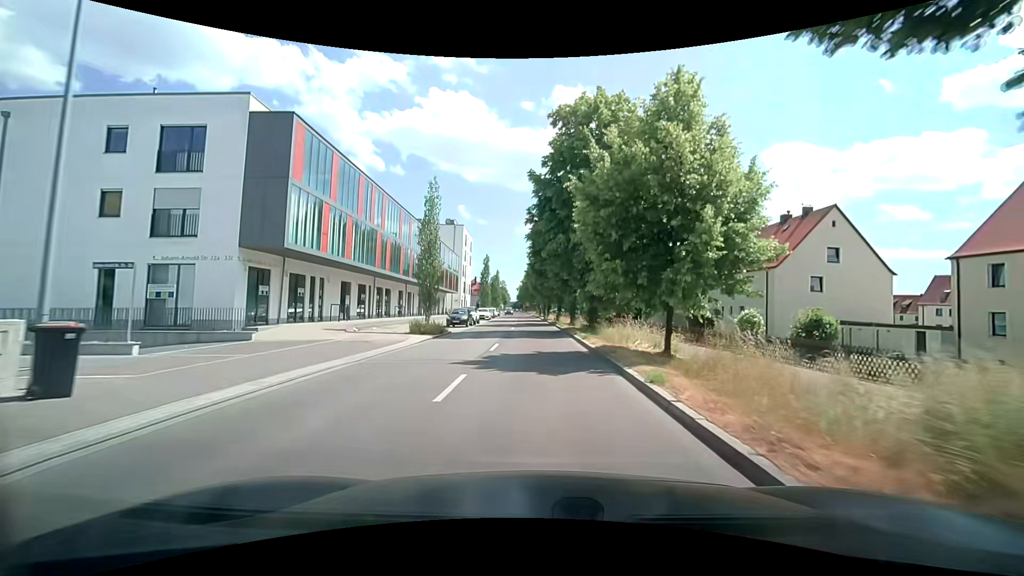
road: secondary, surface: asphalt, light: Day
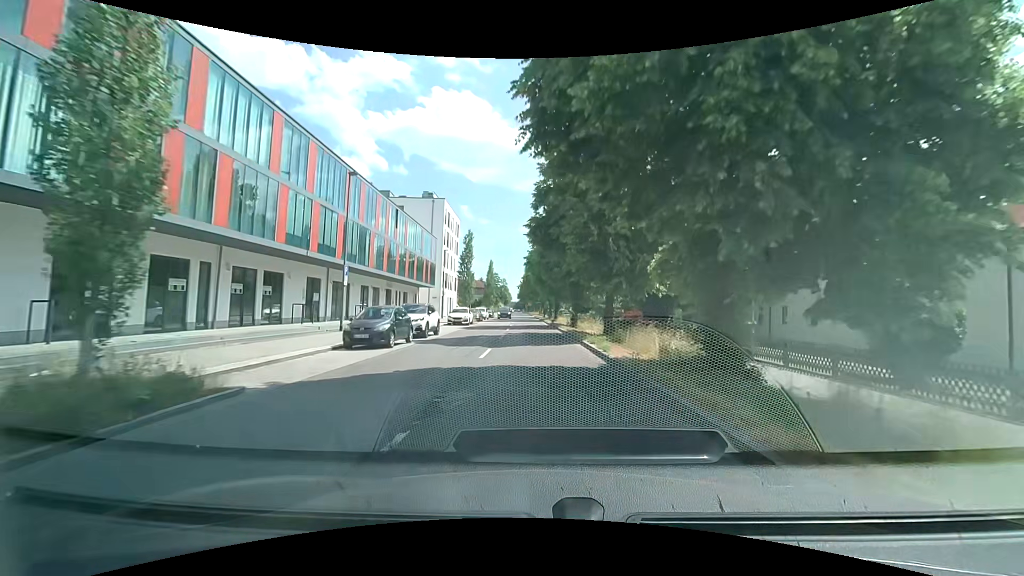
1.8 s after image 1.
(+0.1, +21.0) m; 0°
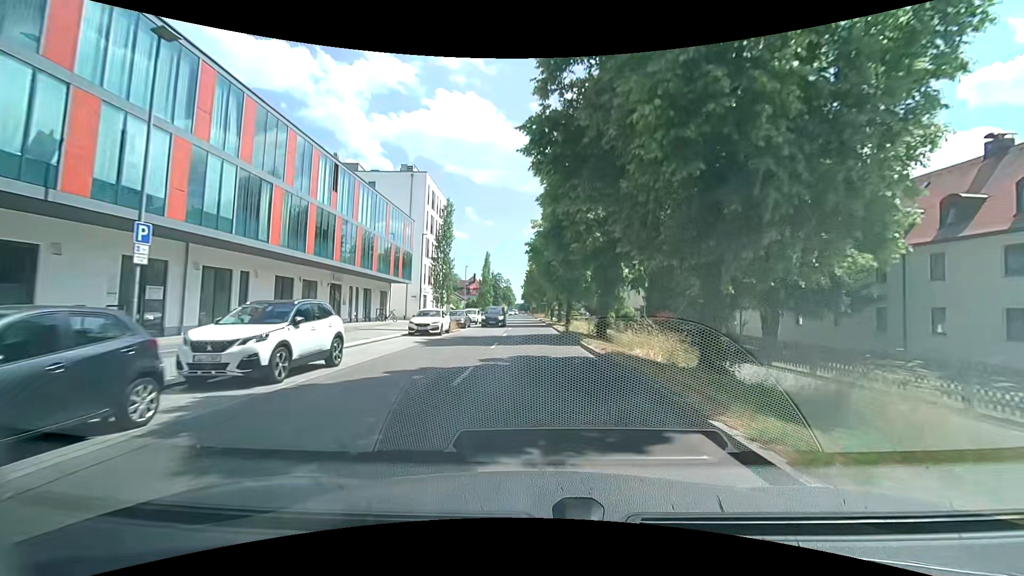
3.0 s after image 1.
(-0.1, +13.9) m; 0°
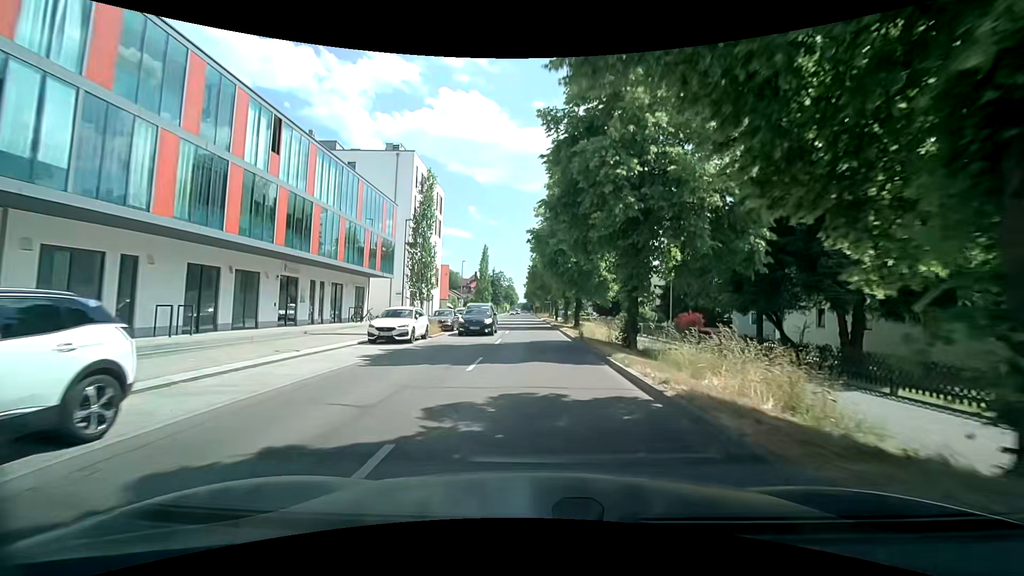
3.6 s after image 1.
(-0.1, +6.9) m; -2°
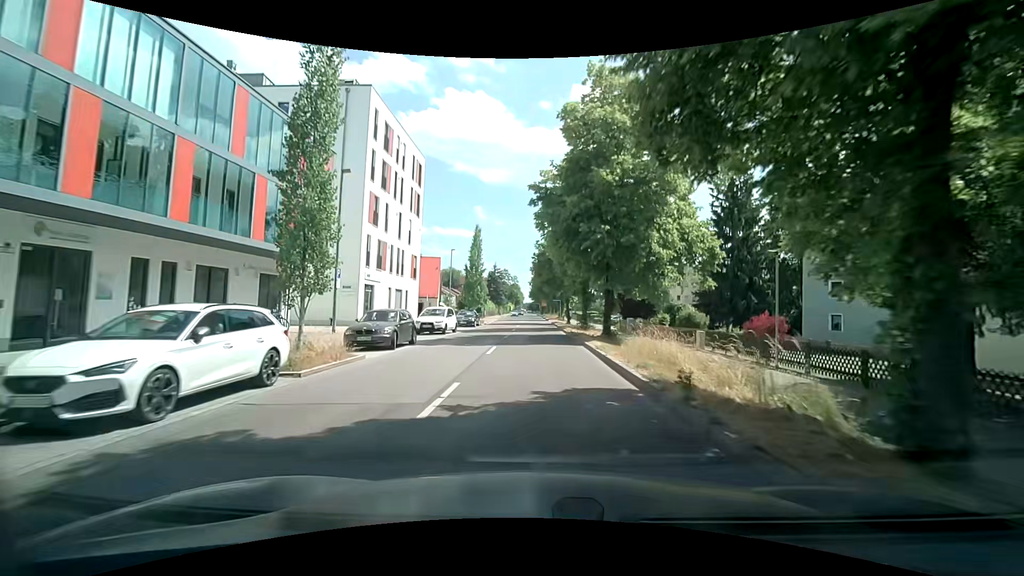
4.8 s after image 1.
(-0.1, +13.9) m; -1°
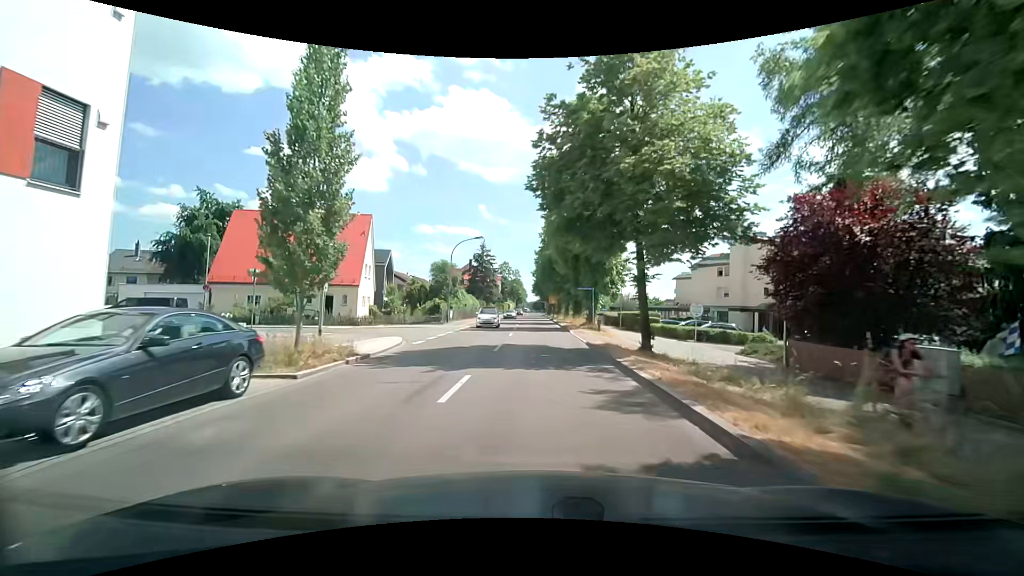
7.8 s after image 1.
(0.0, +35.2) m; 0°
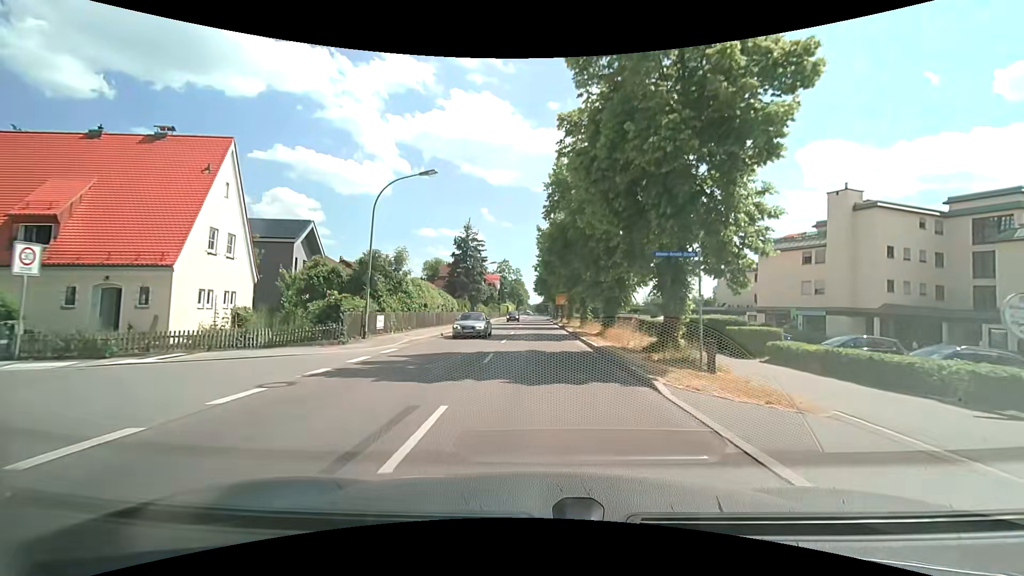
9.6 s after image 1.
(-0.1, +21.1) m; 0°
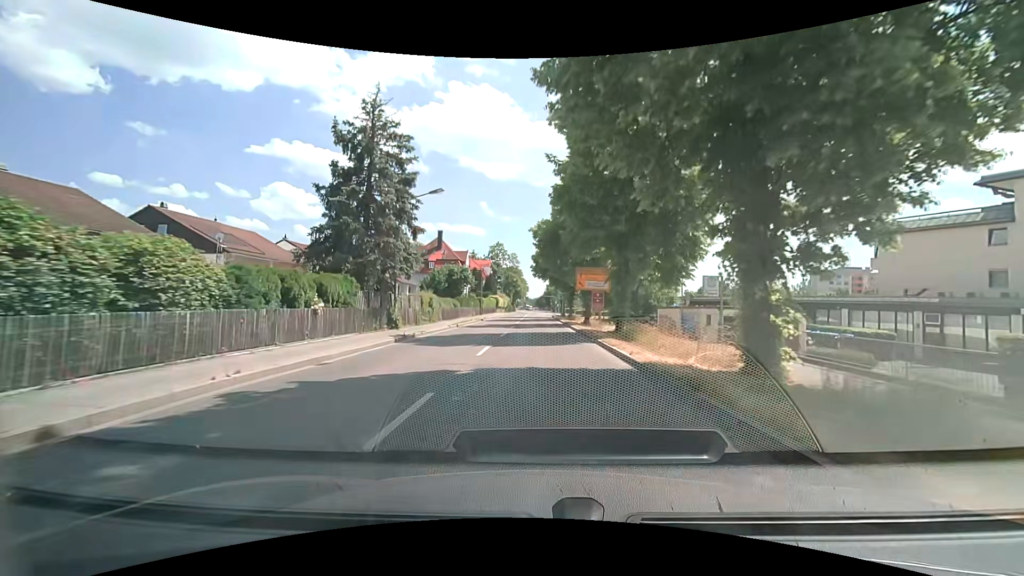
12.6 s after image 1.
(0.0, +35.6) m; 0°
(0, +10) (0, +20) (0, +30) (0, +40) (0, +50) (0, +60) (0, +70) (+1, +80) (+2, +90) (+3, +100) m
